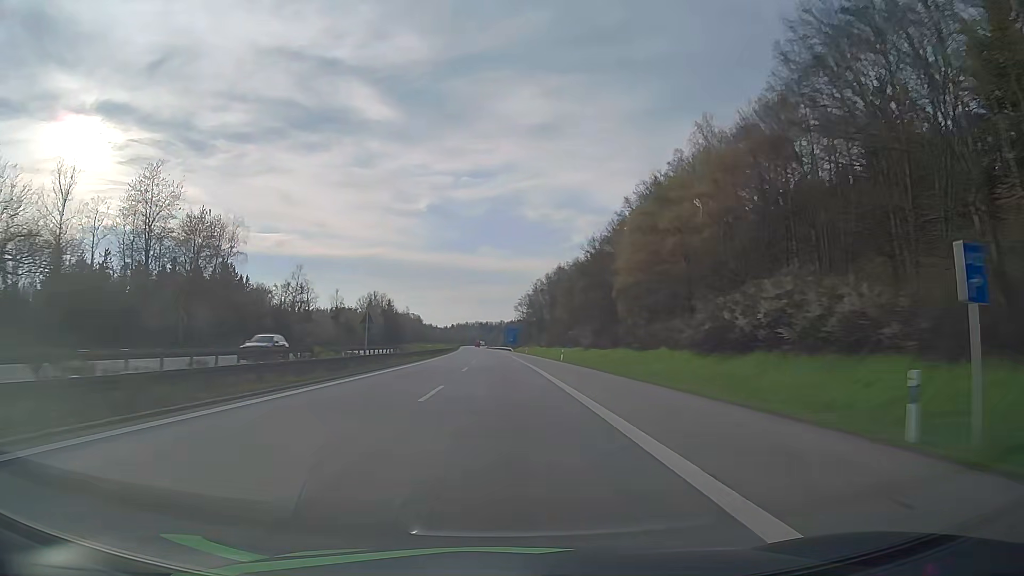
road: motorway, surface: asphalt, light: Day
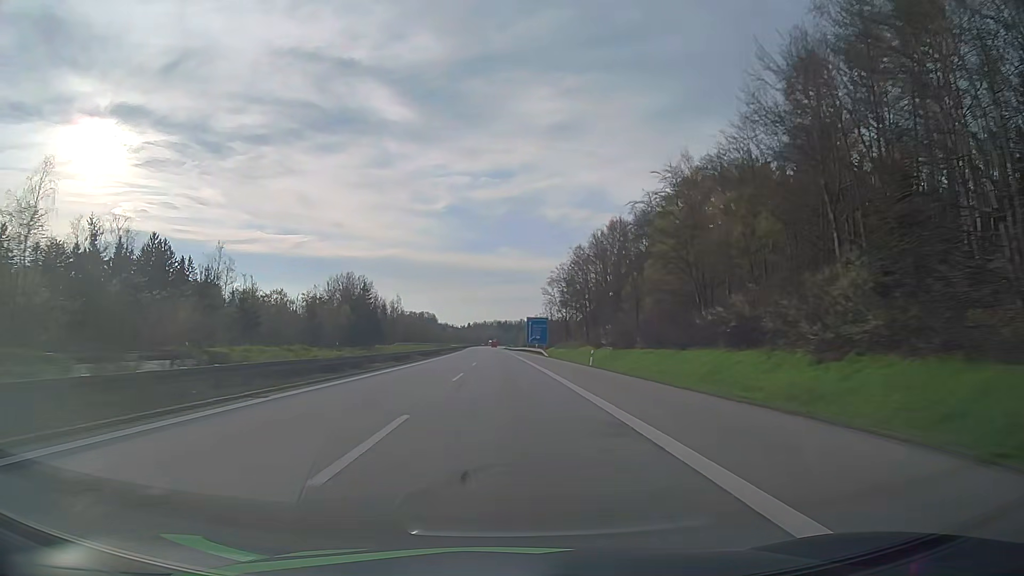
(-1.1, +64.3) m; -2°
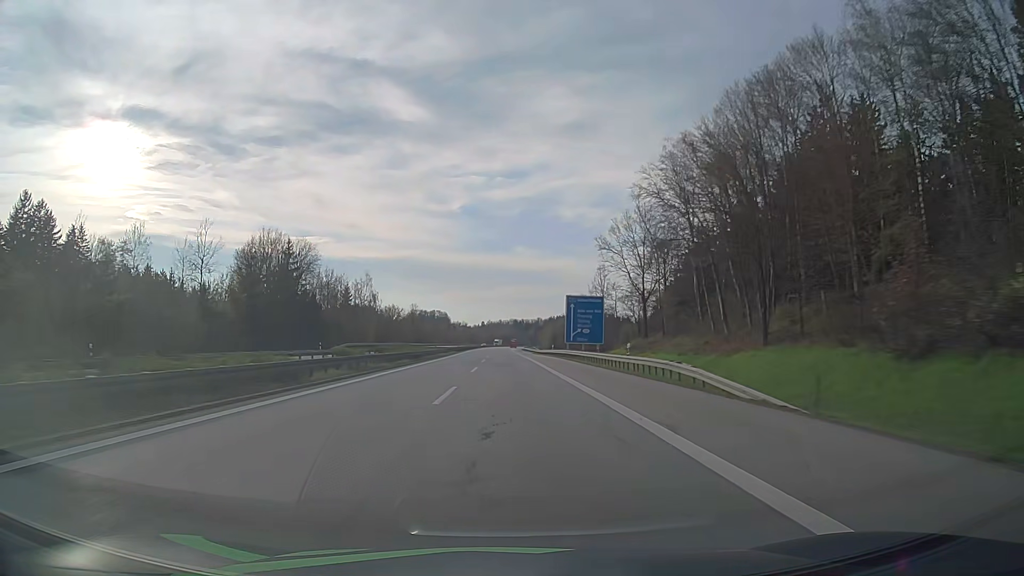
(-0.8, +64.5) m; -1°
